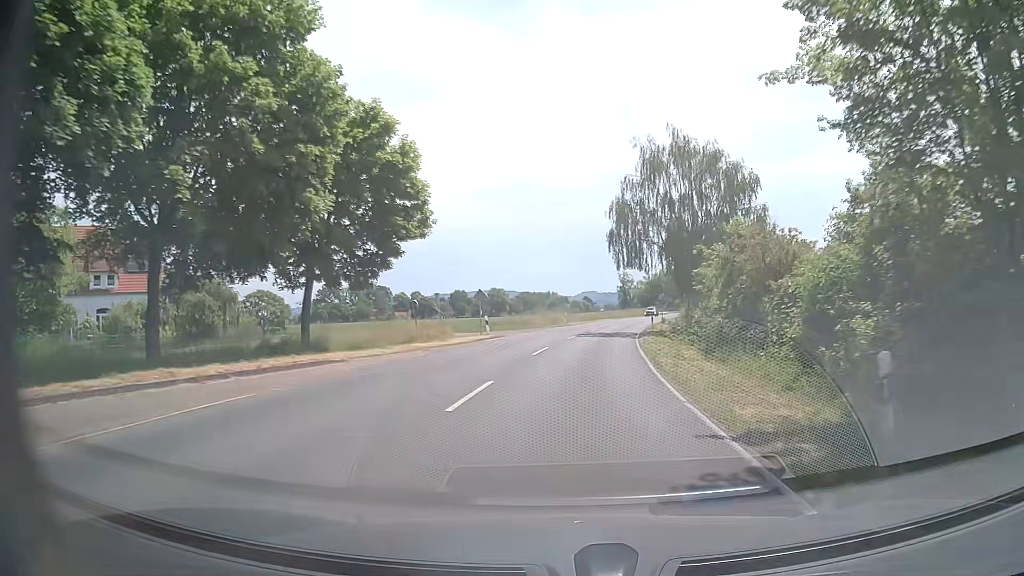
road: secondary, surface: asphalt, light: Day
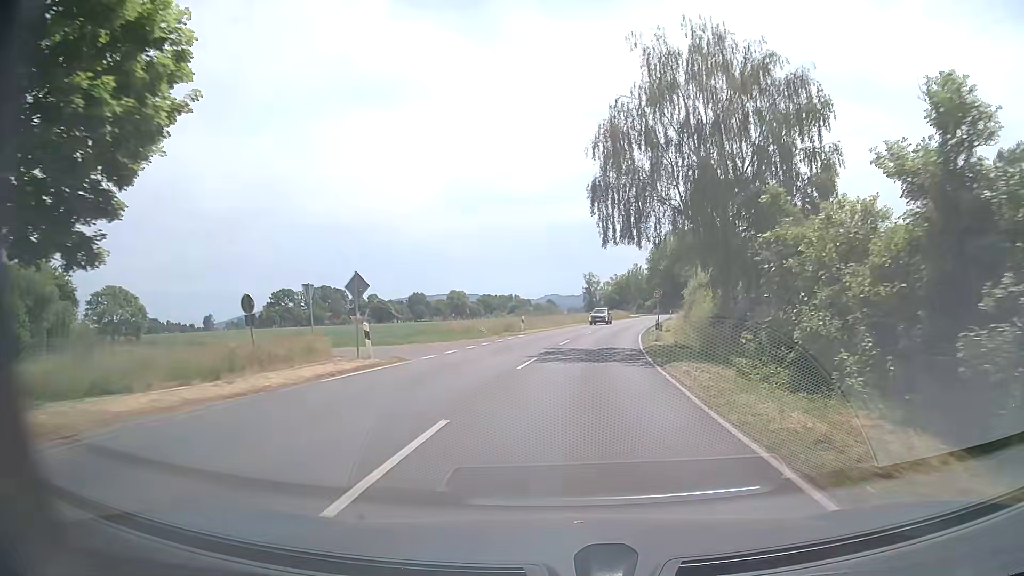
(+0.4, +16.8) m; +3°
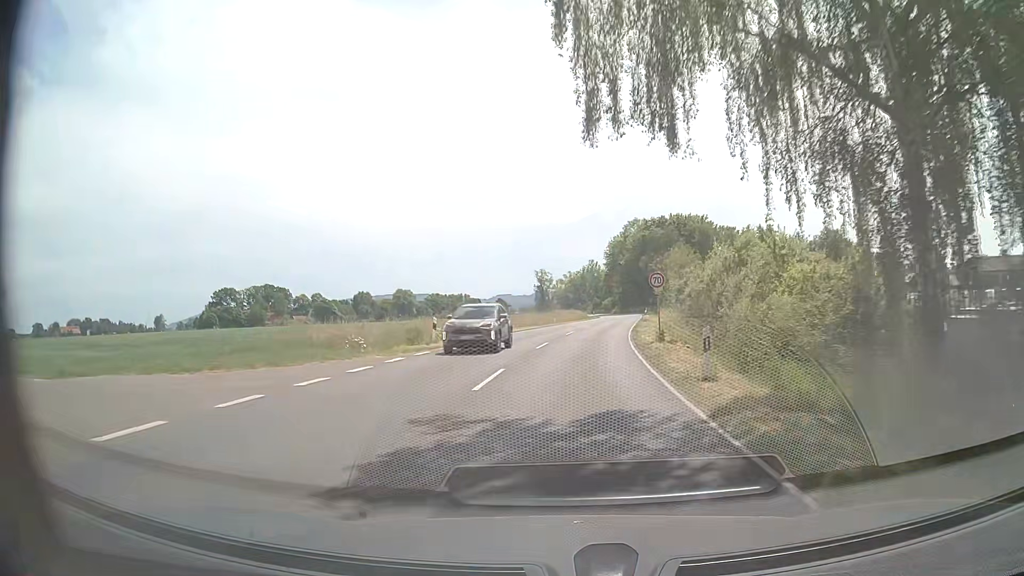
(+0.6, +17.1) m; +4°
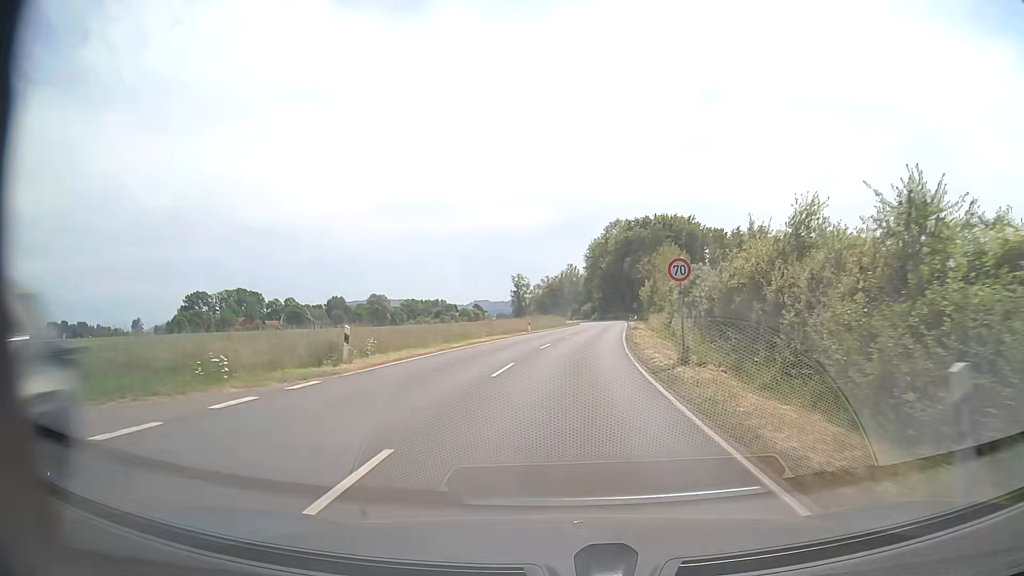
(+0.2, +8.8) m; +2°
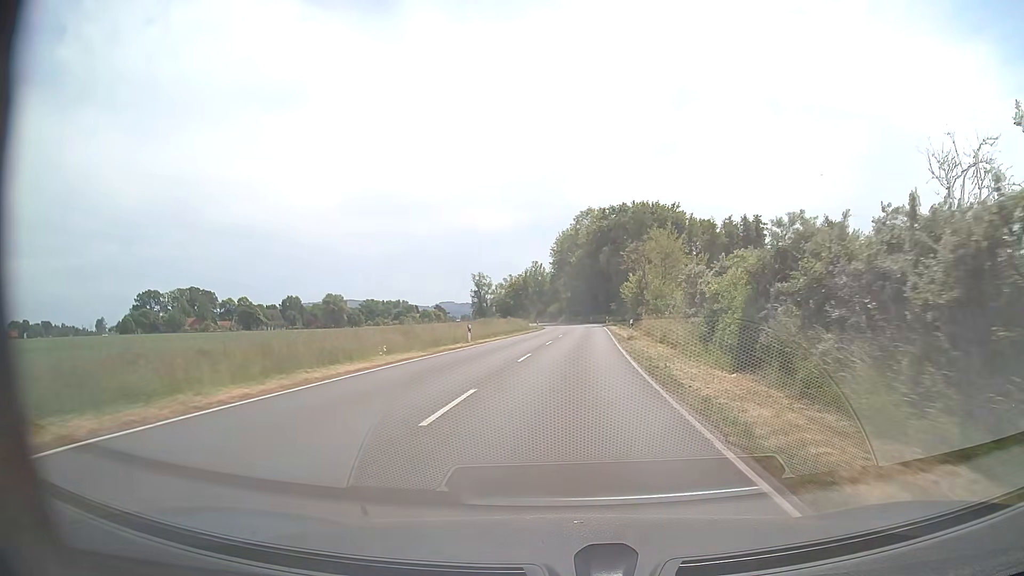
(+0.4, +18.6) m; +3°
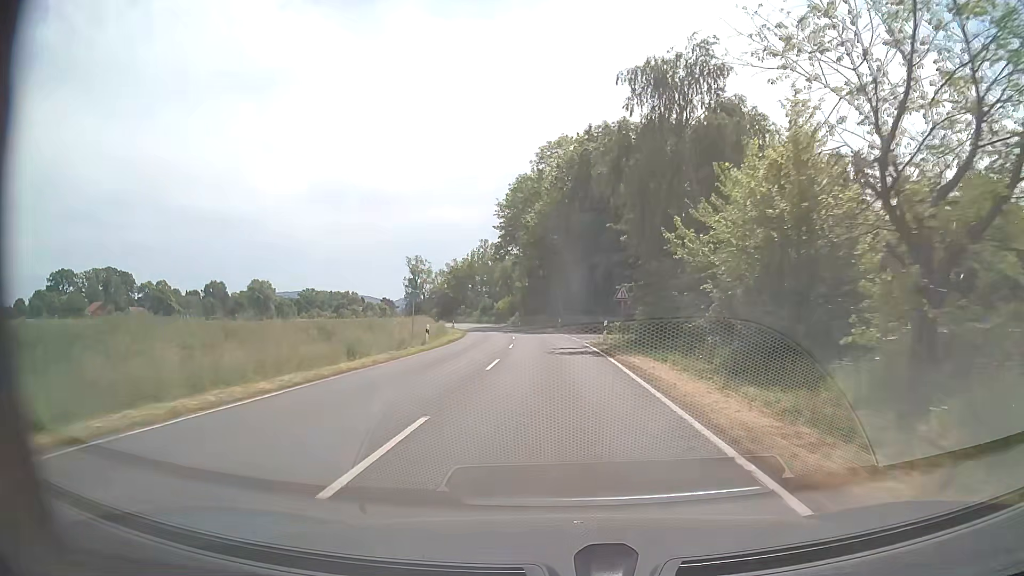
(+2.1, +51.8) m; +3°
(0, +10) (0, +20) (0, +30) (-1, +40) (-2, +50) (-3, +60) (-4, +70) (-6, +80) (-8, +89) (-10, +99) m
